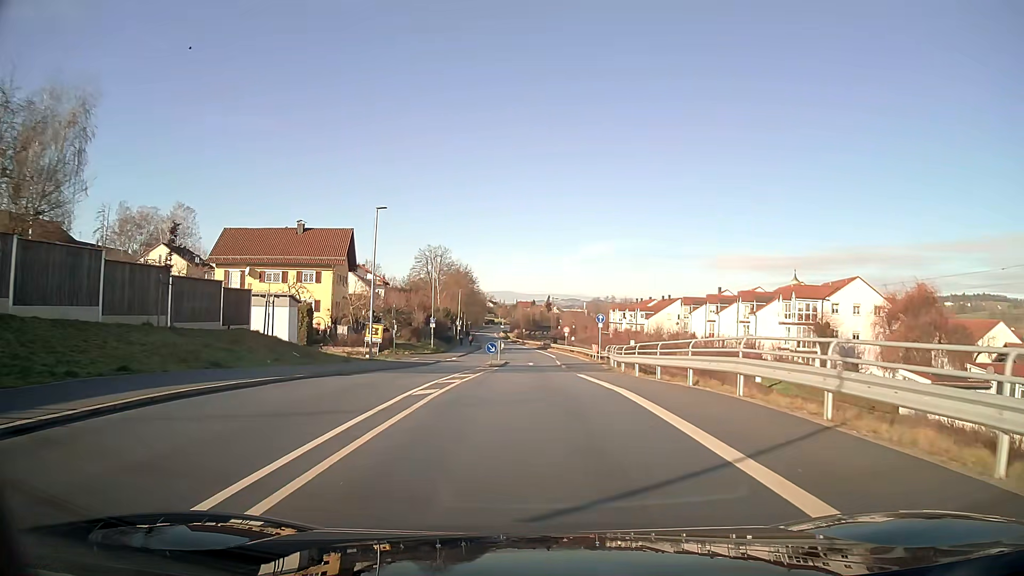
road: unclassified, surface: asphalt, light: Day
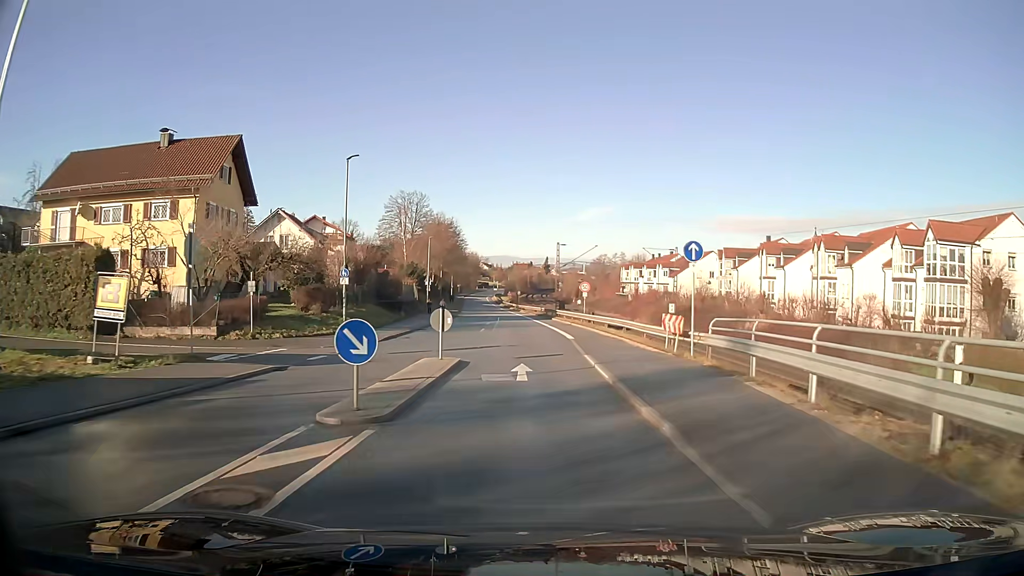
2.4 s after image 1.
(+0.1, +27.3) m; 0°
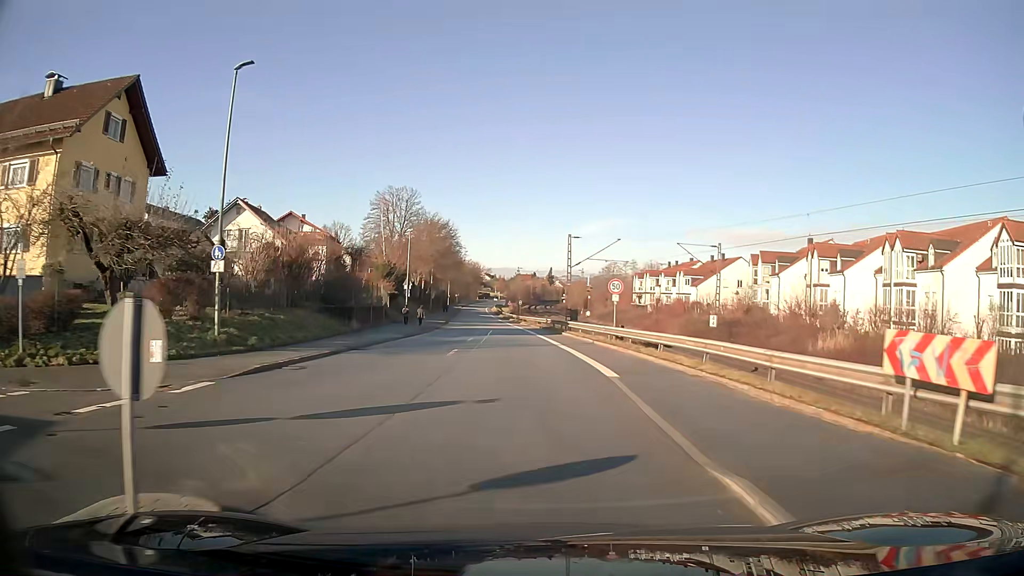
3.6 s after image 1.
(-0.1, +14.0) m; -1°
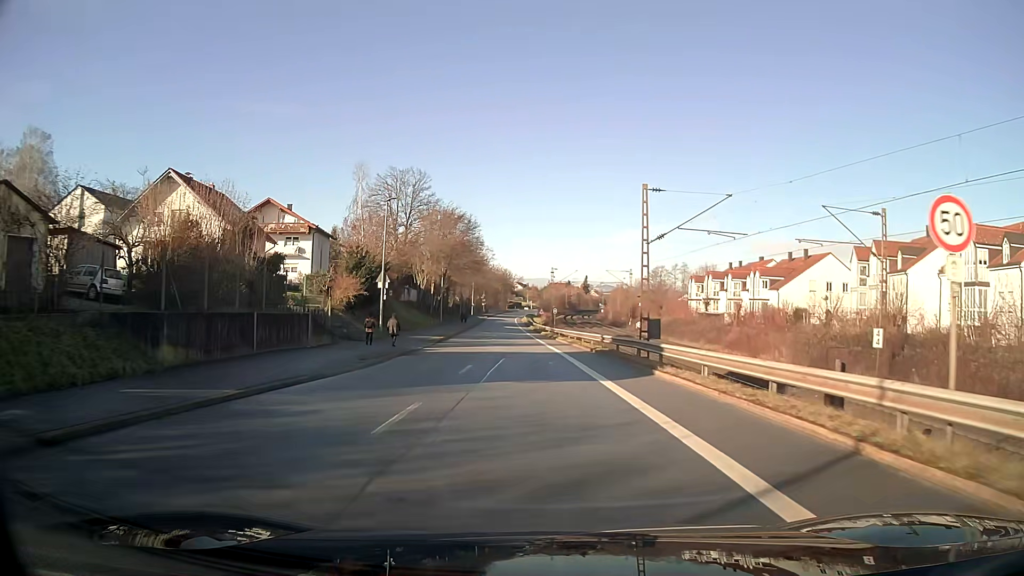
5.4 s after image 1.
(-0.5, +21.2) m; -3°
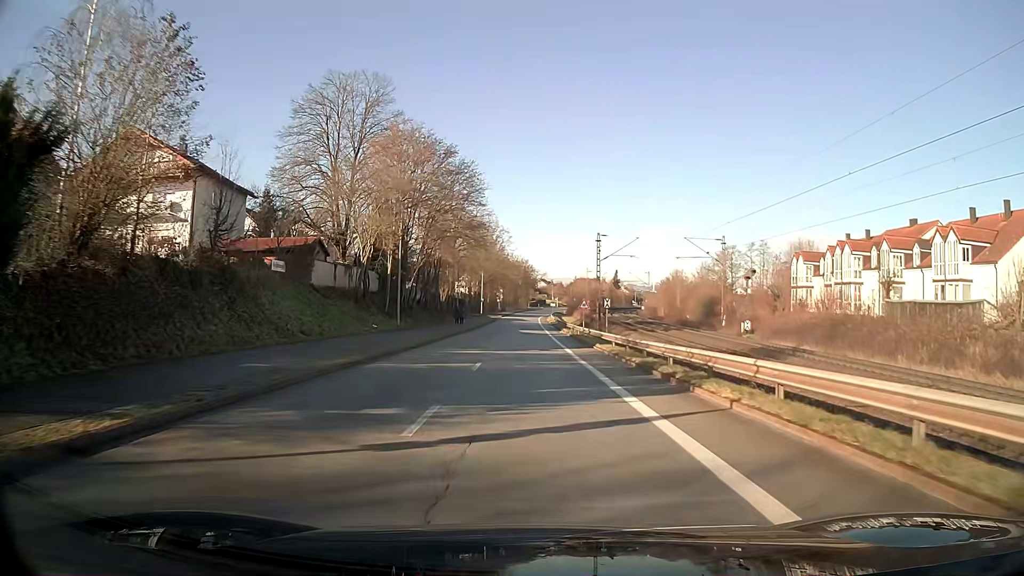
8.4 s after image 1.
(-0.7, +36.7) m; -2°
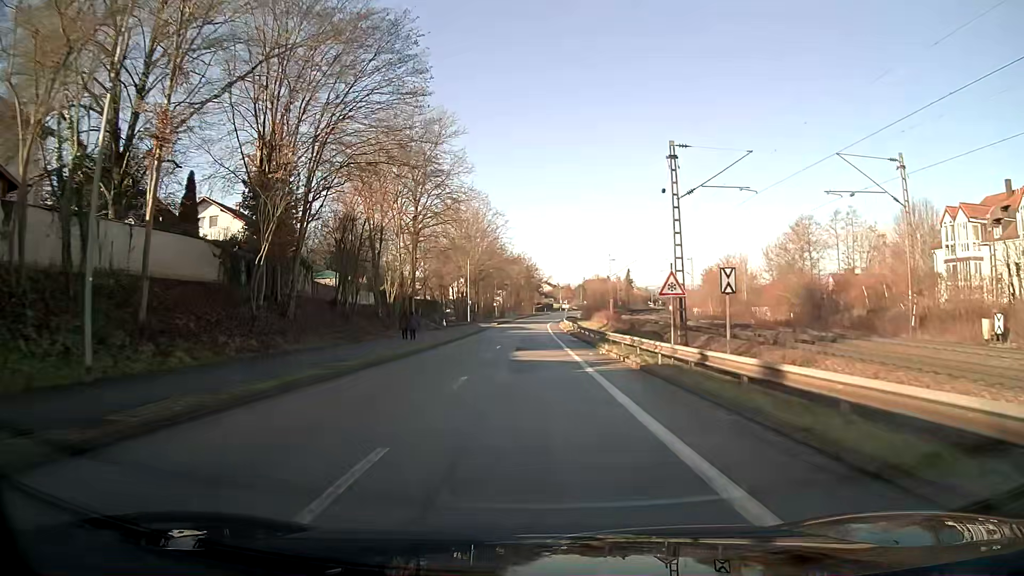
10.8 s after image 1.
(-0.2, +30.7) m; -1°
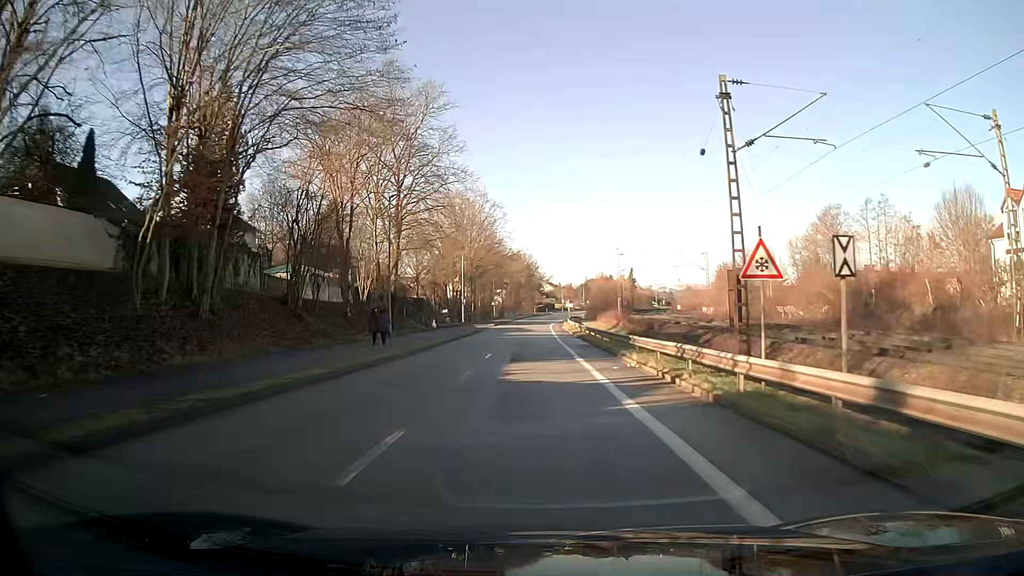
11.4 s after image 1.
(0.0, +7.8) m; 0°
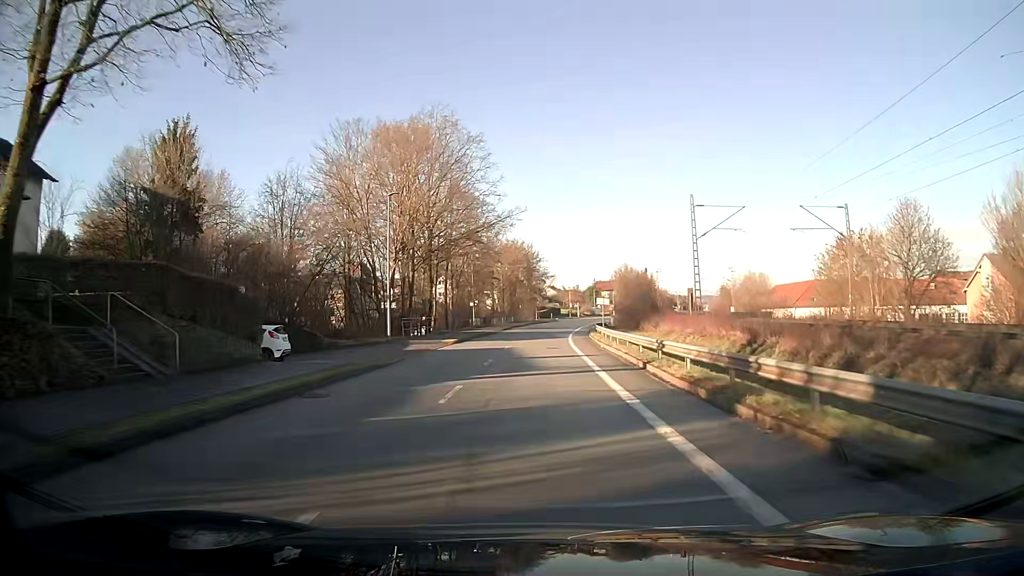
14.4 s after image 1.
(-0.1, +39.4) m; 0°
(0, +10) (0, +20) (0, +30) (+1, +40) (+1, +50) (+2, +60) (+3, +70) (+4, +80) (+5, +90) (+7, +100) m
